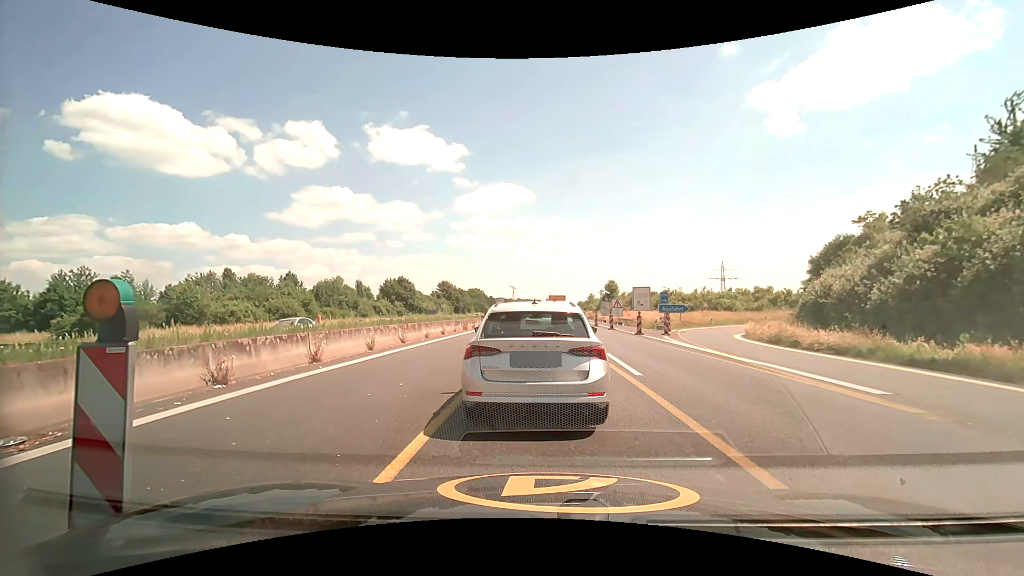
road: motorway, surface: asphalt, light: Day
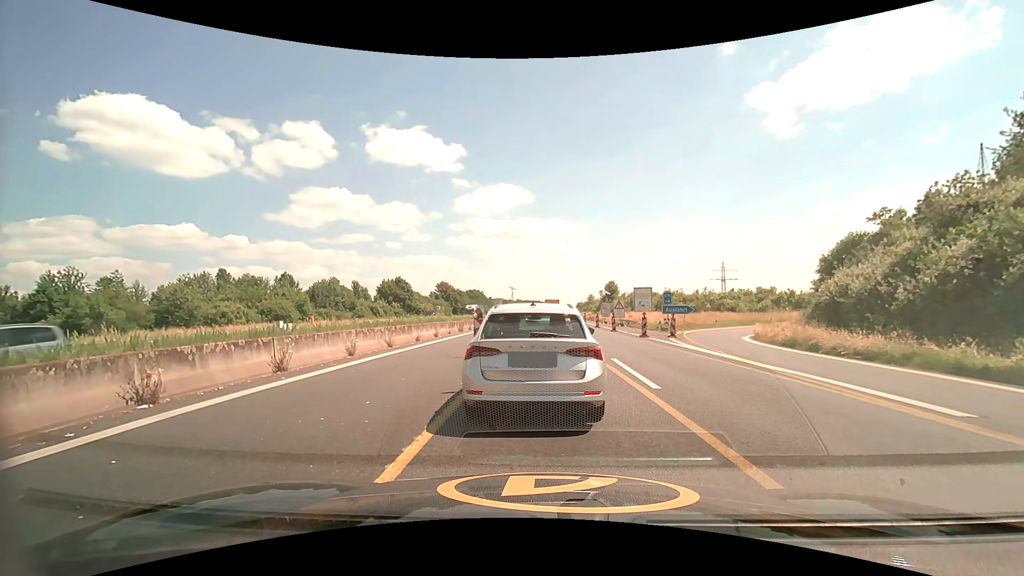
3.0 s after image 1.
(0.0, +1.6) m; 0°
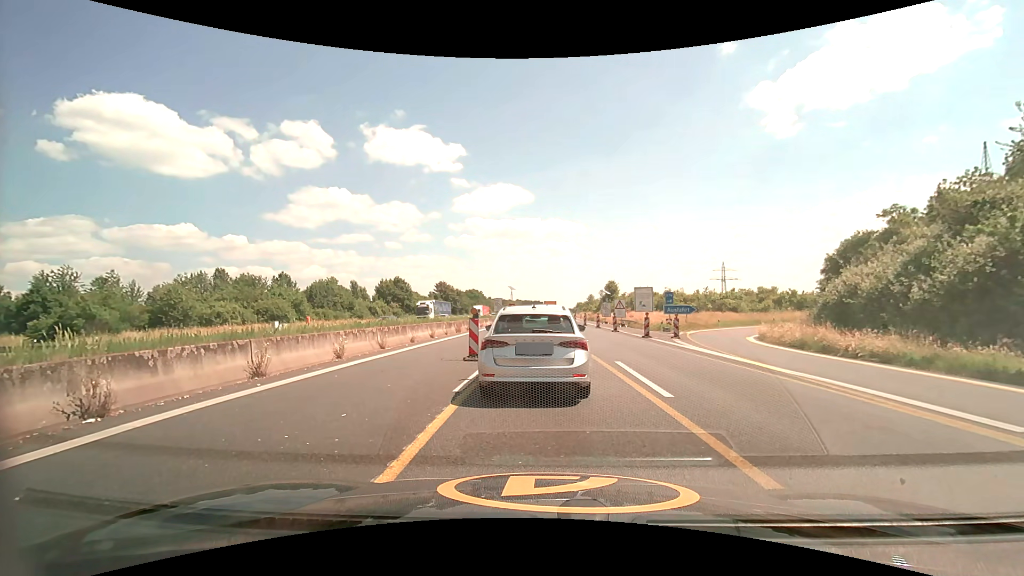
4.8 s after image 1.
(0.0, +0.9) m; 0°
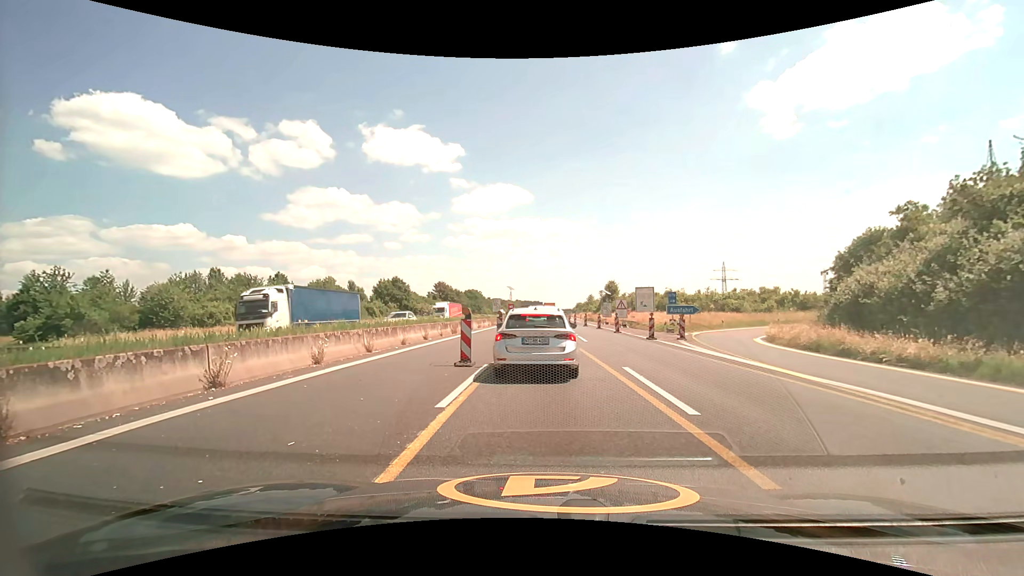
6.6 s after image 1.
(0.0, +1.4) m; 0°
